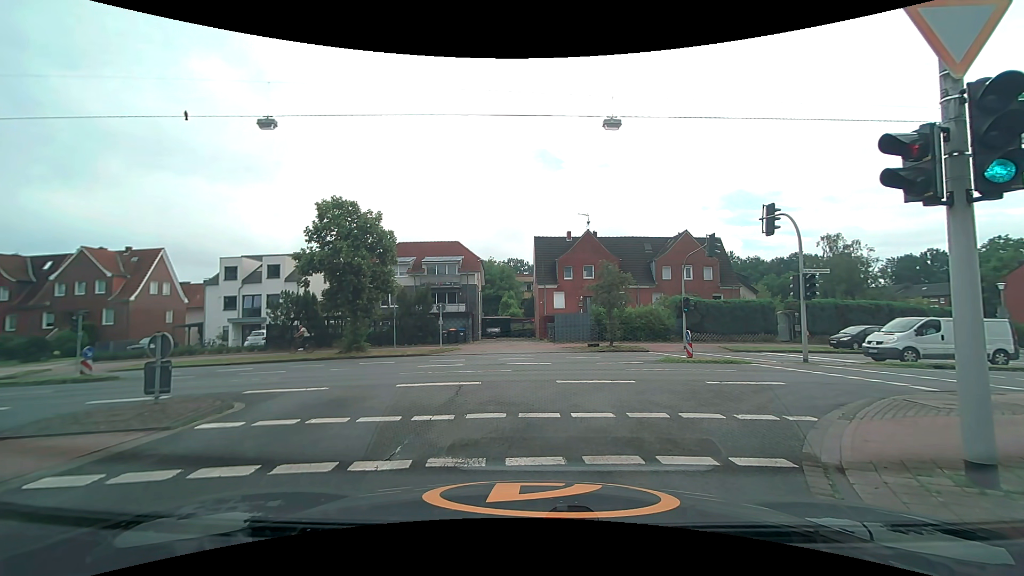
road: unclassified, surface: asphalt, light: Day
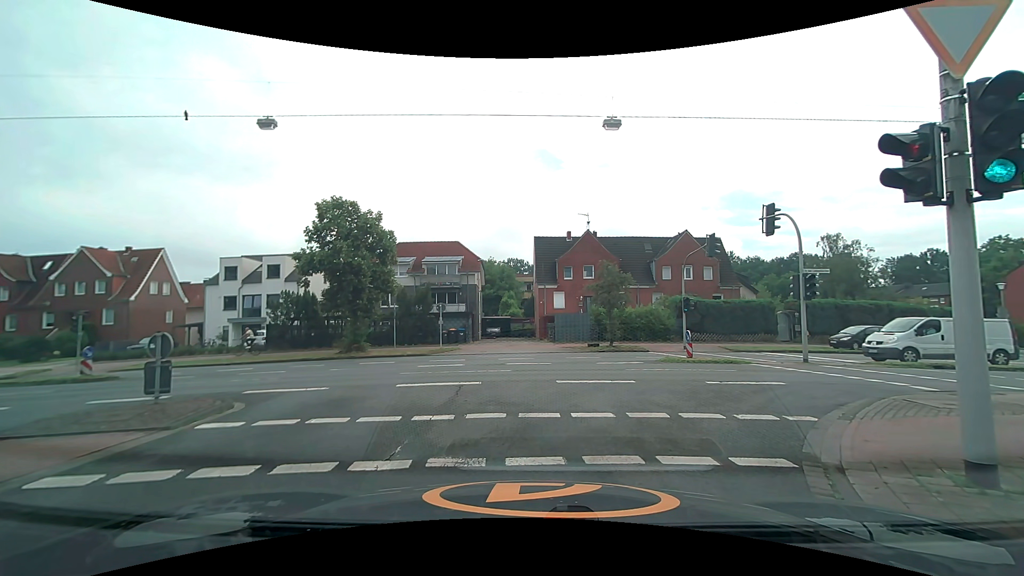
(0.0, 0.0) m; 0°
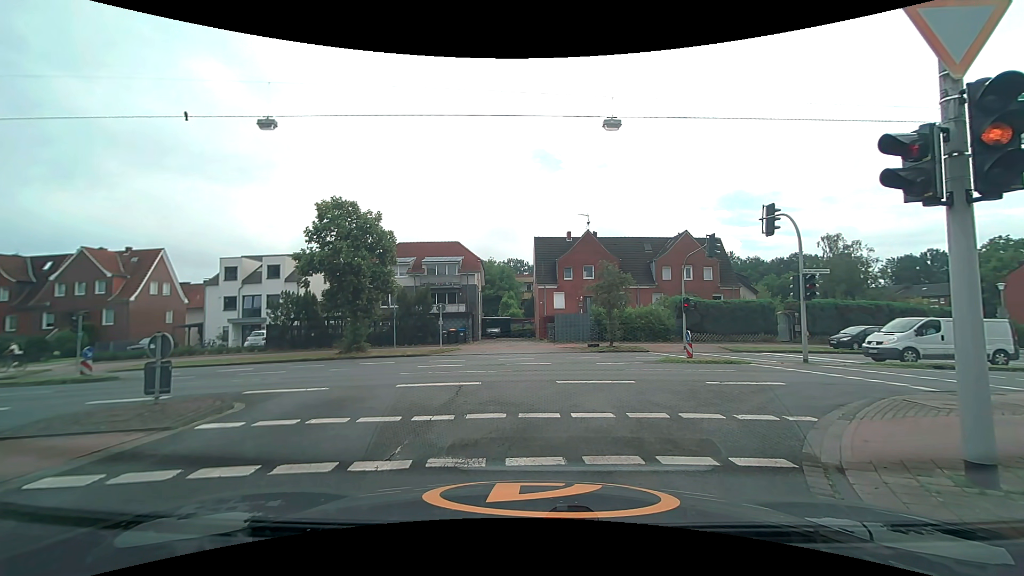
(0.0, 0.0) m; 0°
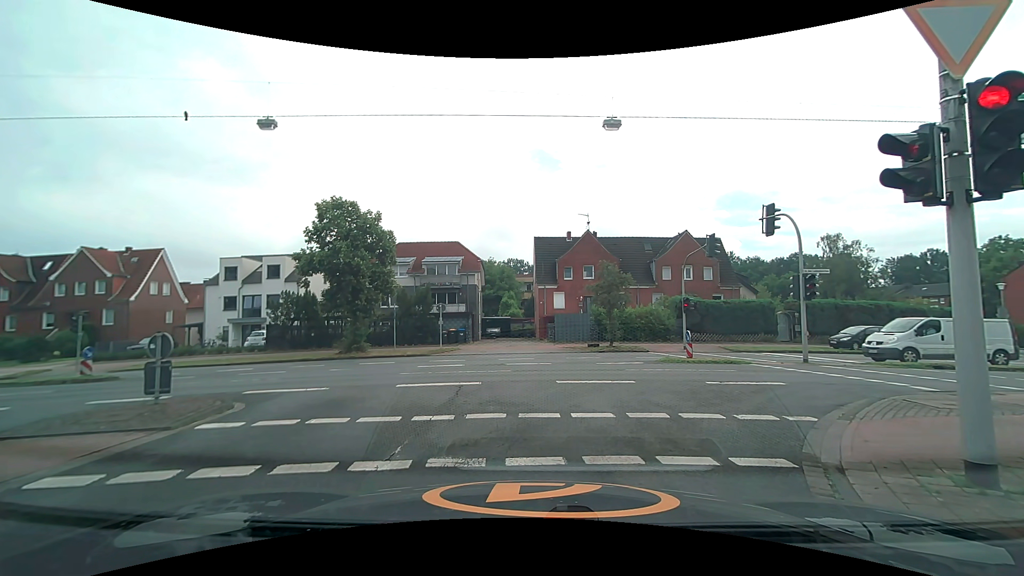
(0.0, 0.0) m; 0°
